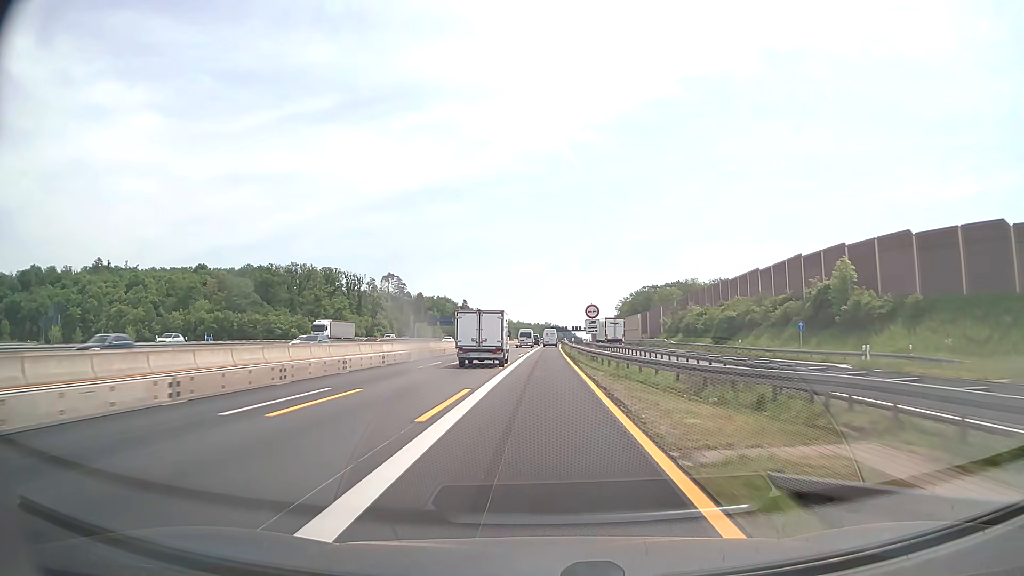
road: motorway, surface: asphalt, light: Day
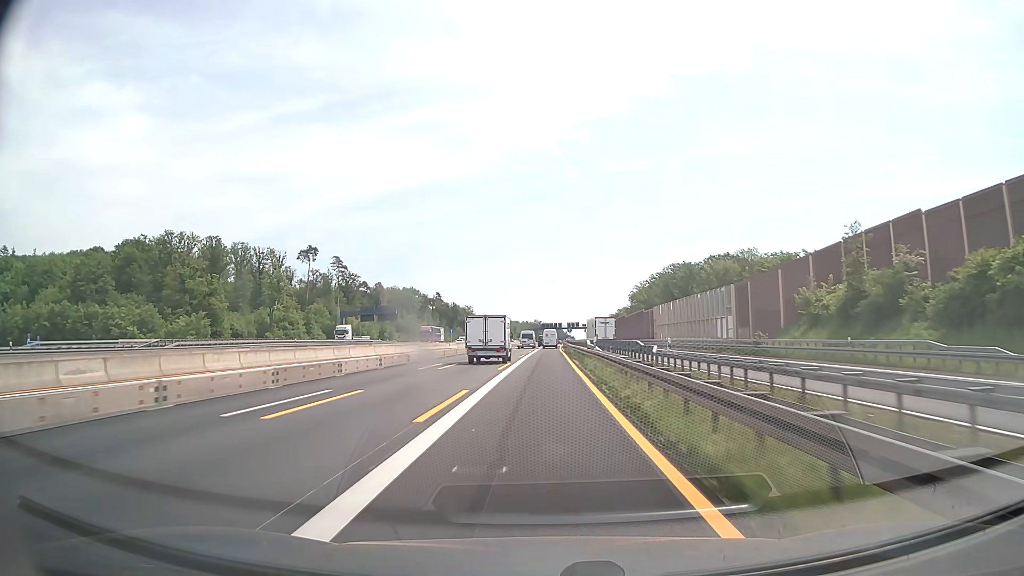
(+0.6, +72.0) m; +1°
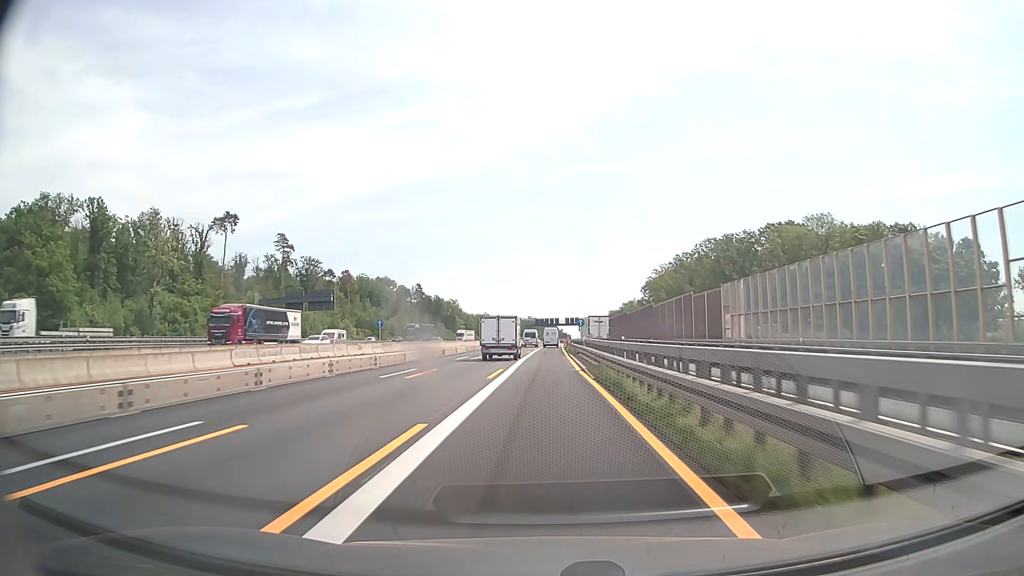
(+0.2, +43.2) m; 0°
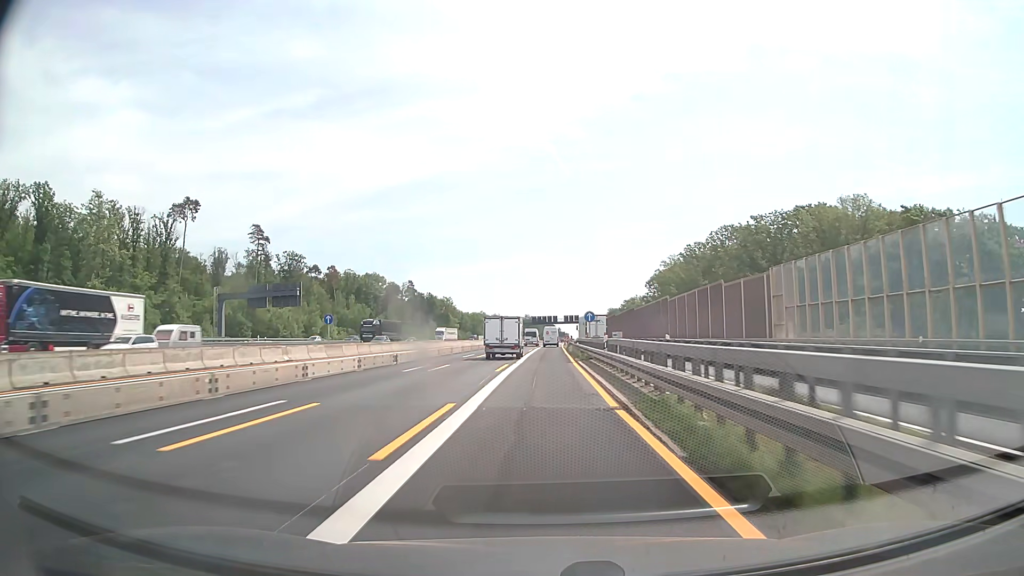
(0.0, +14.4) m; 0°
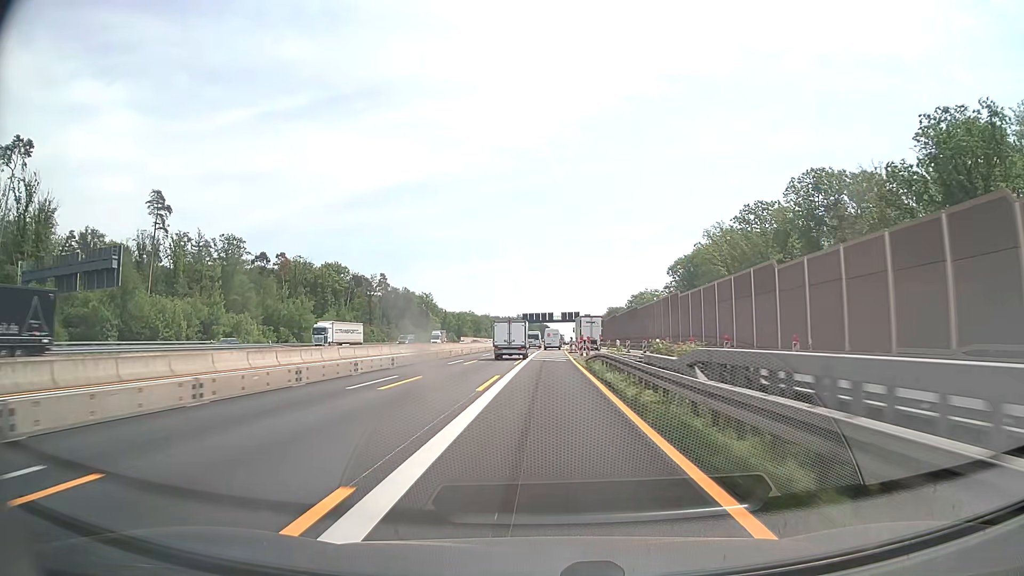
(+0.1, +43.2) m; 0°
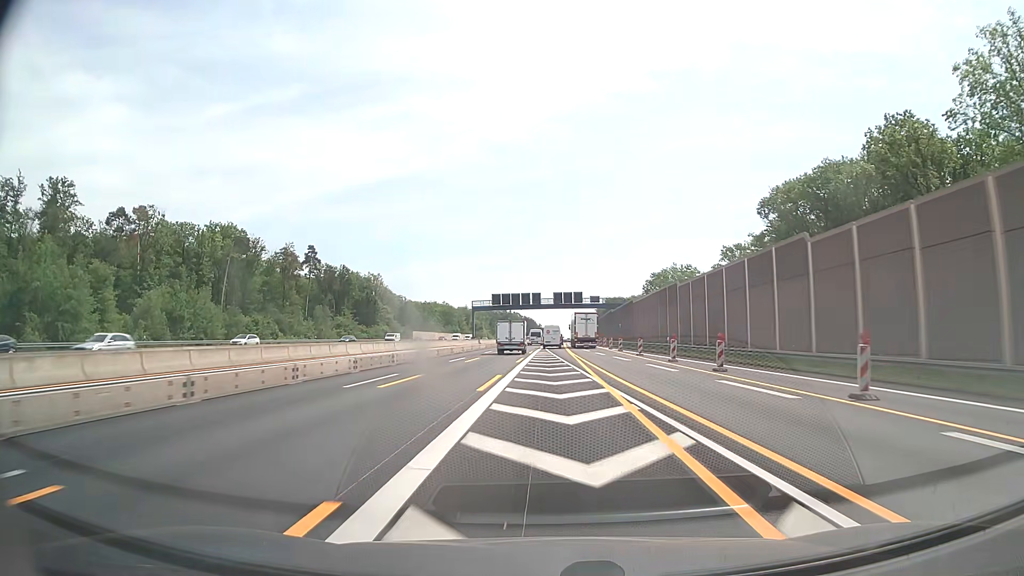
(+0.8, +72.0) m; +1°
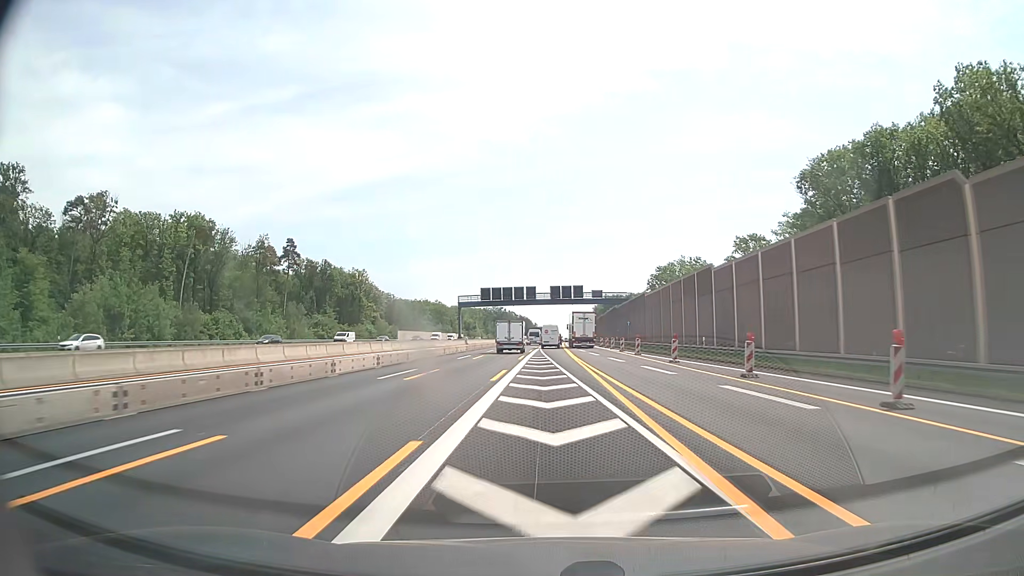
(0.0, +14.4) m; 0°
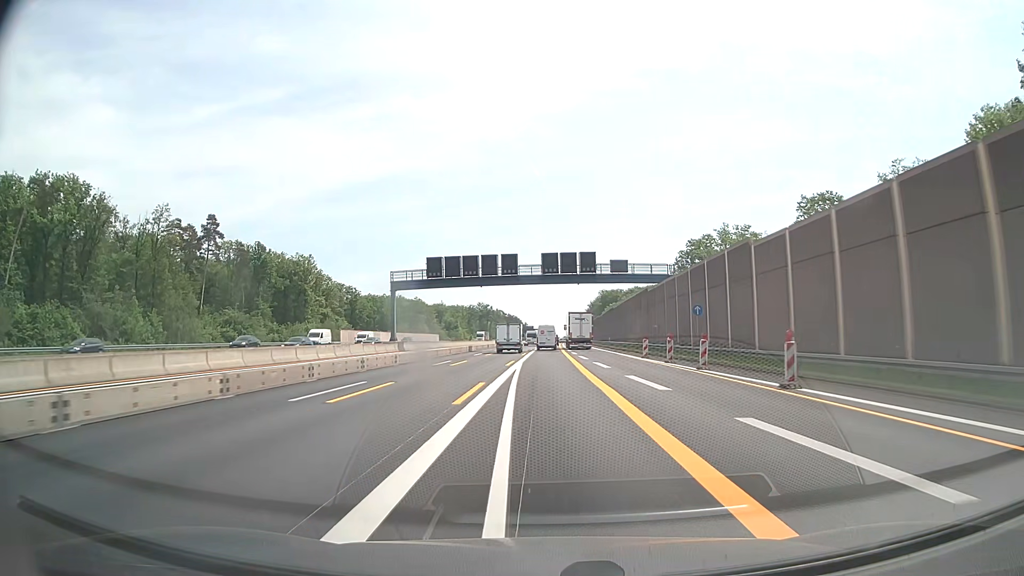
(+0.4, +43.2) m; +1°
(0, +10) (0, +20) (0, +30) (0, +40) (0, +50) (0, +60) (0, +70) (+1, +80) (+1, +90) (+1, +100) m
